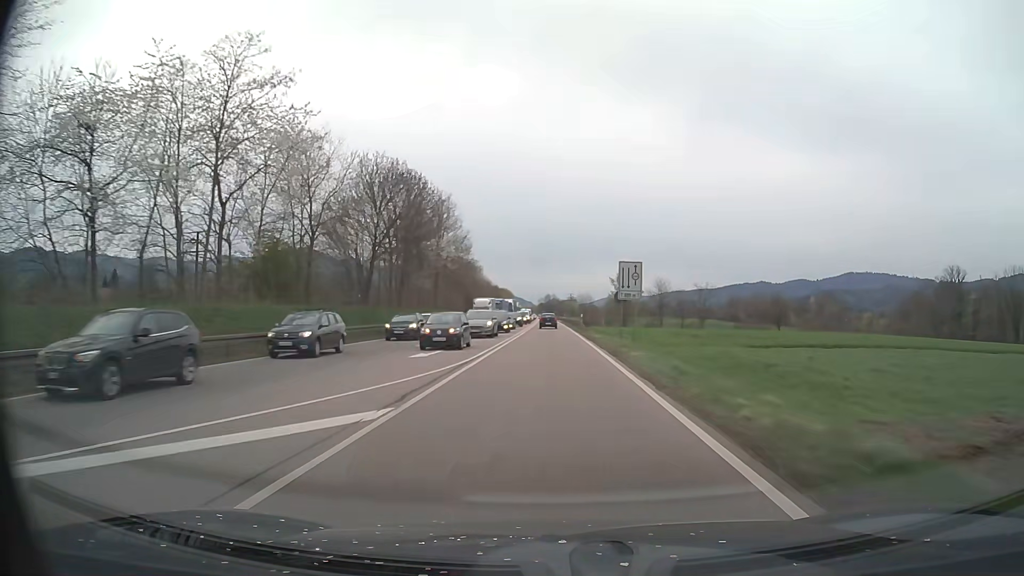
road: trunk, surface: asphalt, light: Day
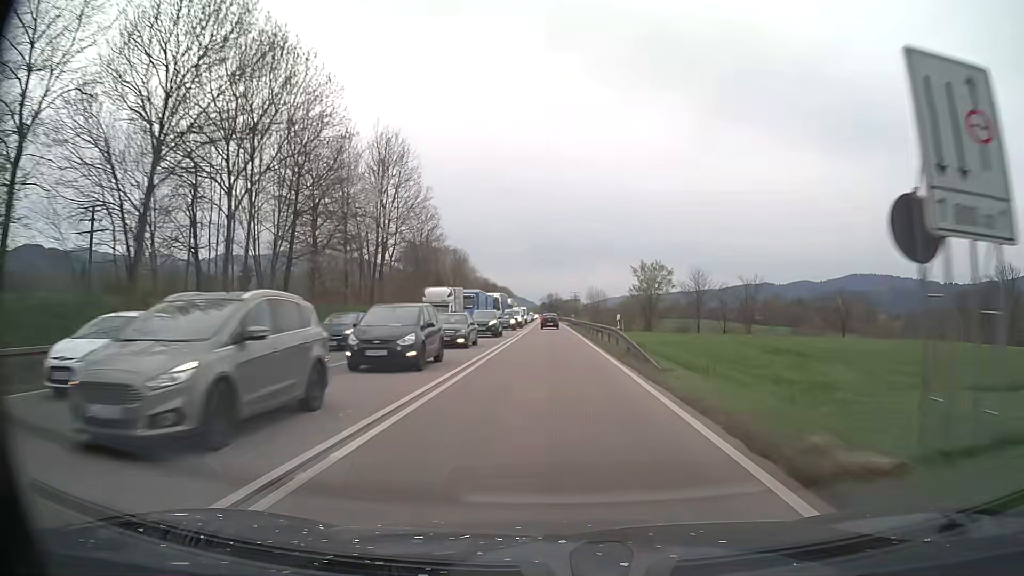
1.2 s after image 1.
(-0.1, +30.0) m; 0°
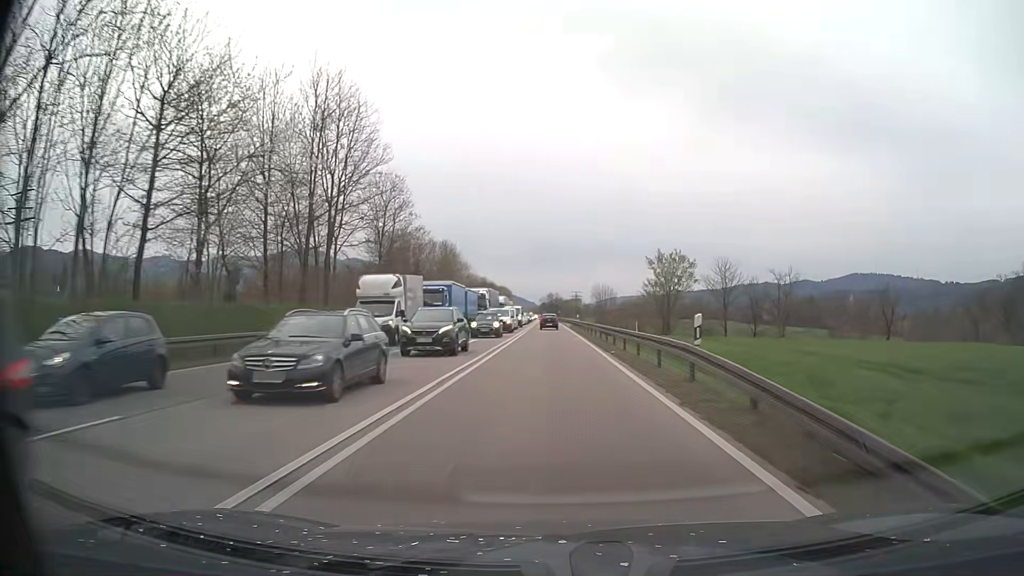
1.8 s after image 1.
(0.0, +15.0) m; 0°
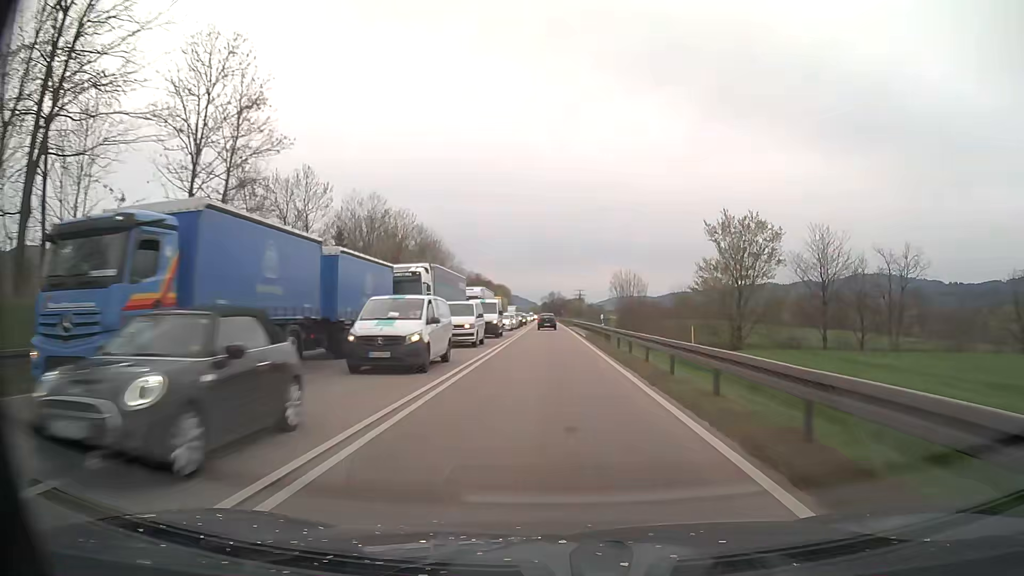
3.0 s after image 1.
(0.0, +30.1) m; 0°
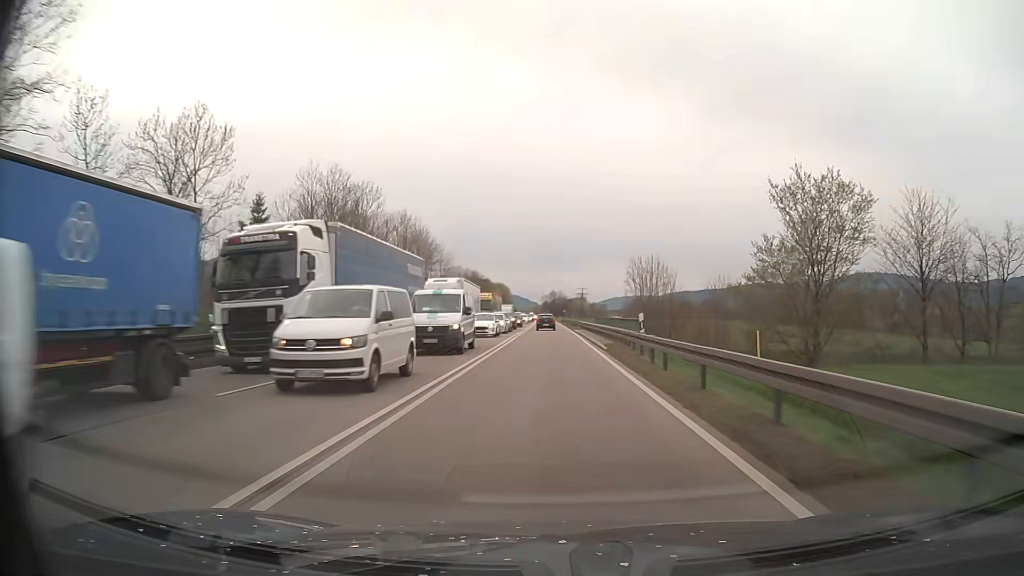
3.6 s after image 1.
(0.0, +15.0) m; 0°
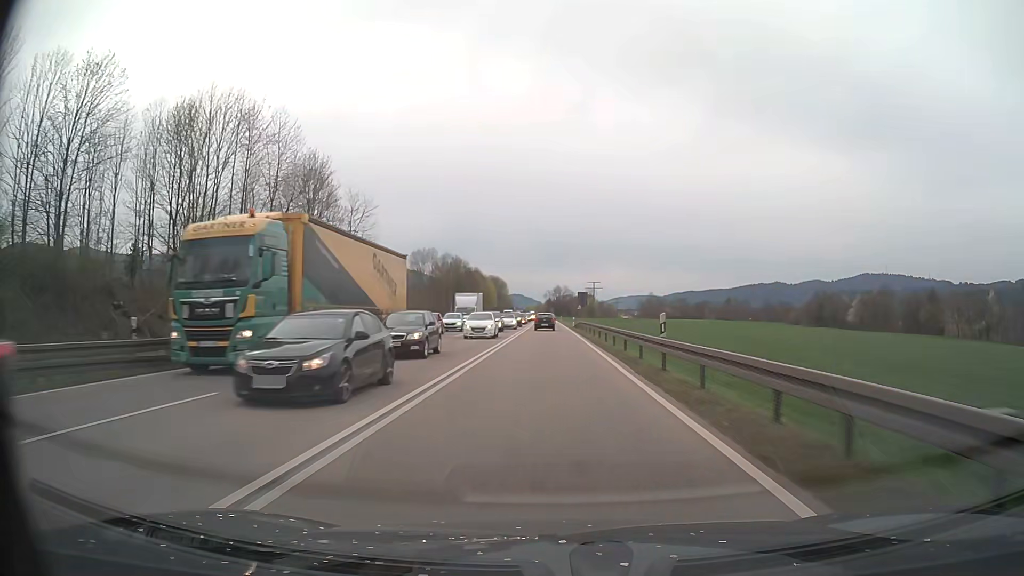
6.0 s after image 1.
(-0.4, +60.2) m; 0°
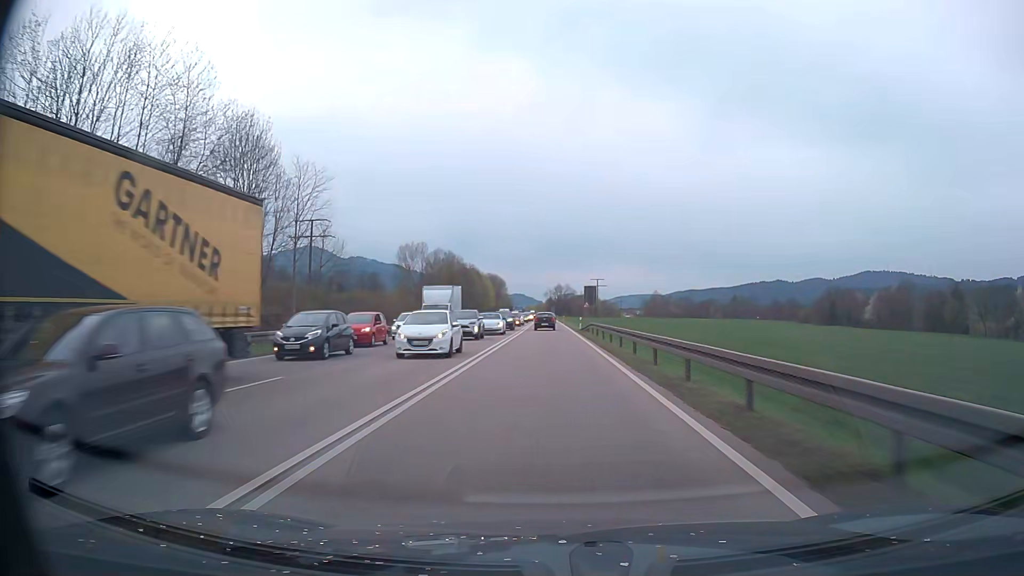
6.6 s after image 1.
(0.0, +15.0) m; 0°
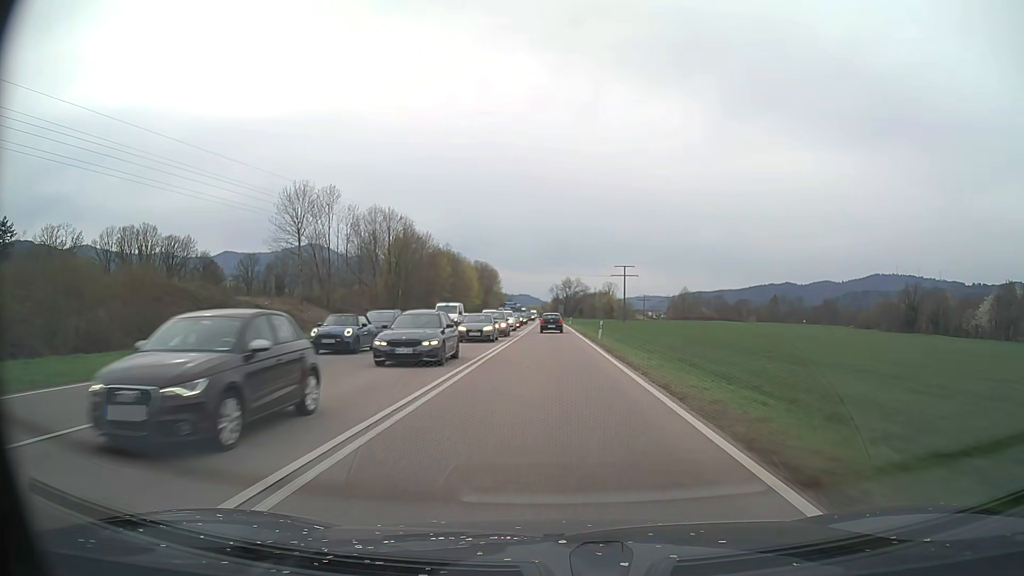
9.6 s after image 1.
(-0.3, +73.7) m; 0°
(0, +10) (0, +20) (0, +30) (0, +40) (0, +50) (0, +60) (0, +70) (0, +80) (0, +90) (-1, +100) m
